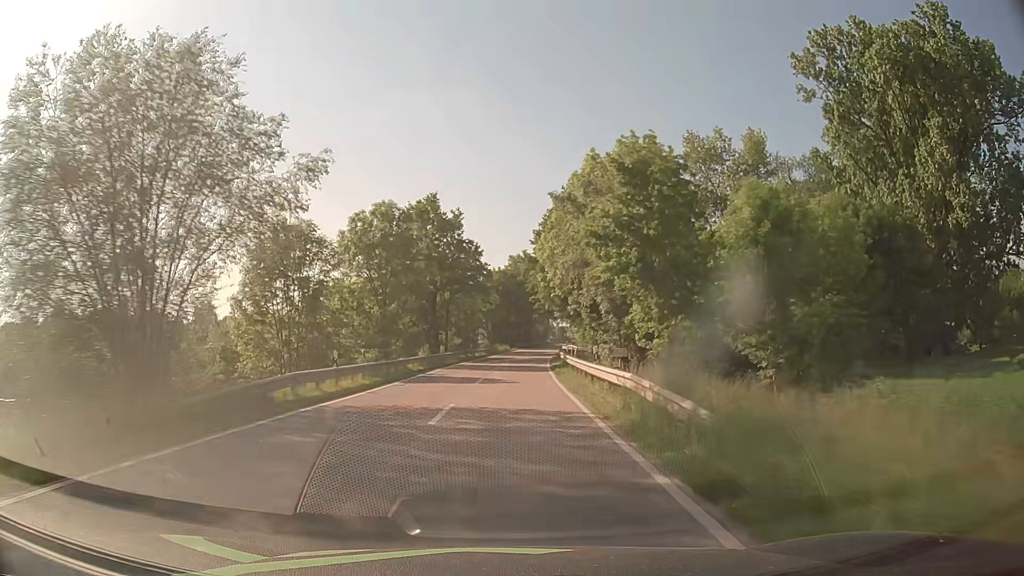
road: tertiary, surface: asphalt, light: Day
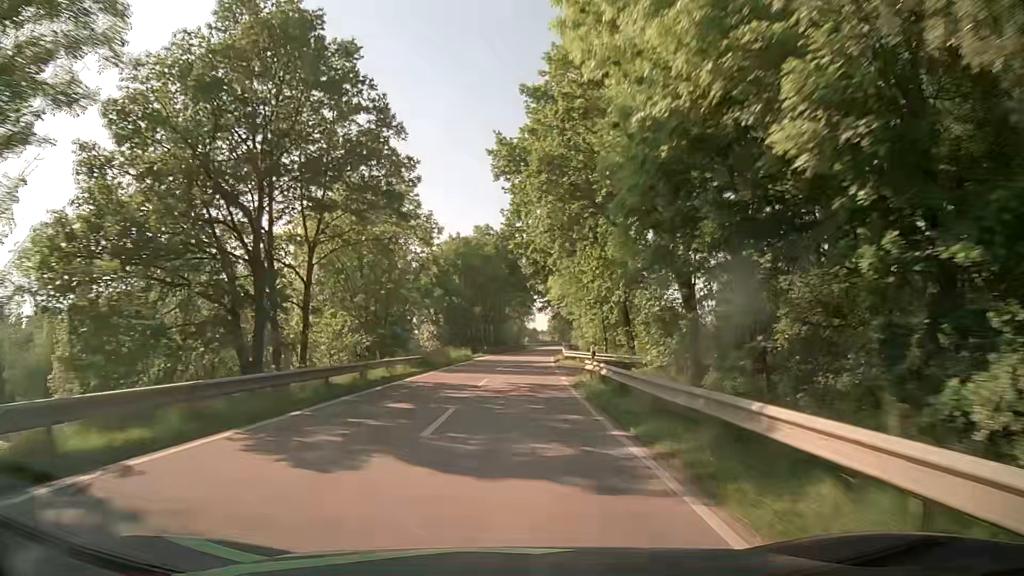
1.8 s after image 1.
(+0.8, +37.5) m; +3°
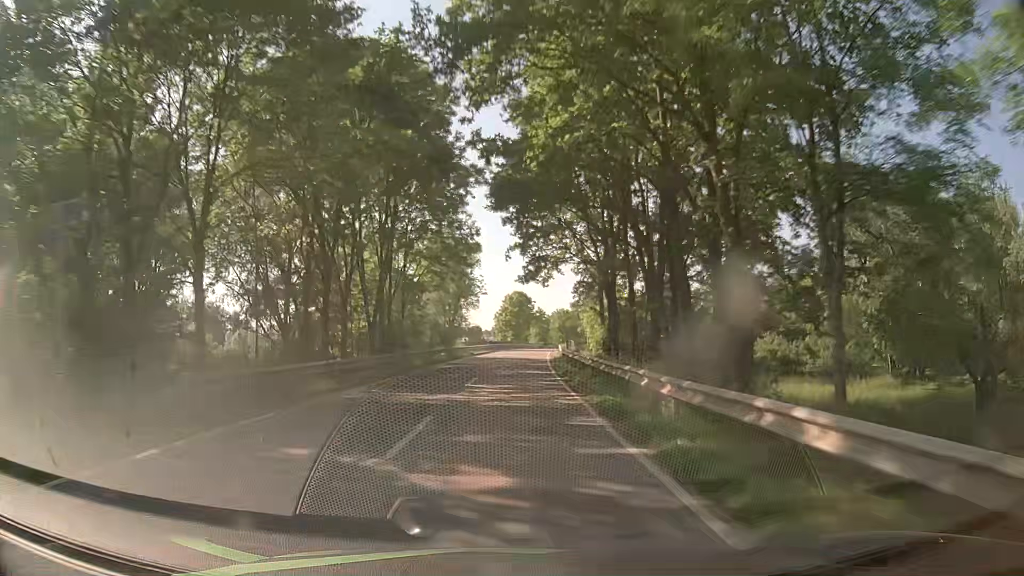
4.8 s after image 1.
(+2.7, +62.3) m; +5°
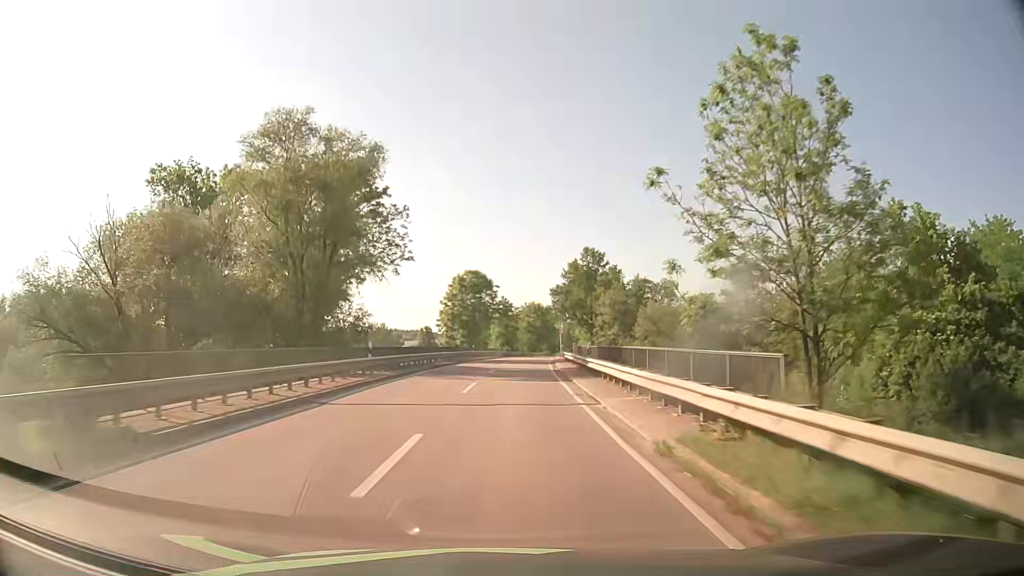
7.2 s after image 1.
(+1.7, +49.9) m; +4°
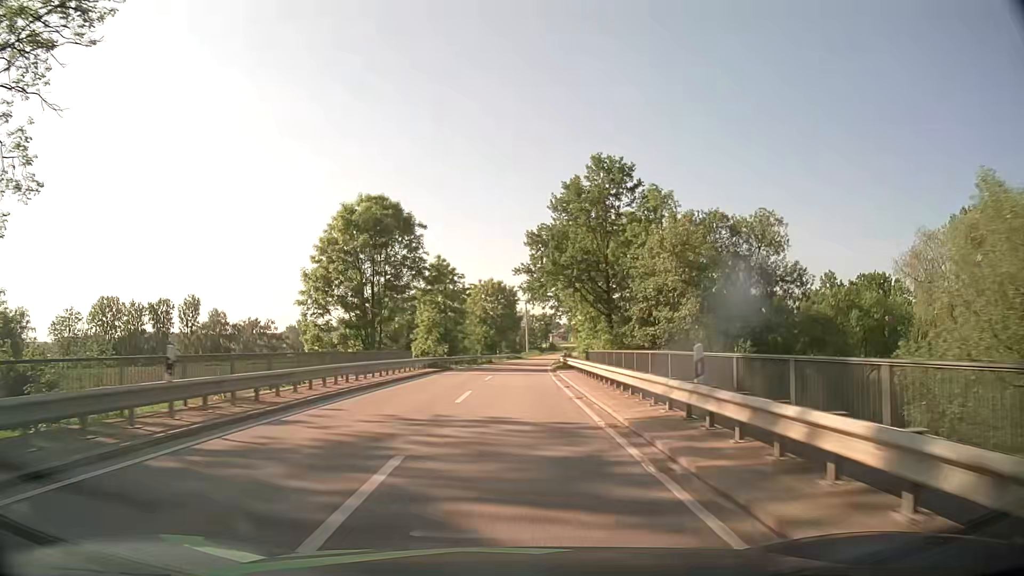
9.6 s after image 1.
(+1.7, +49.9) m; +4°
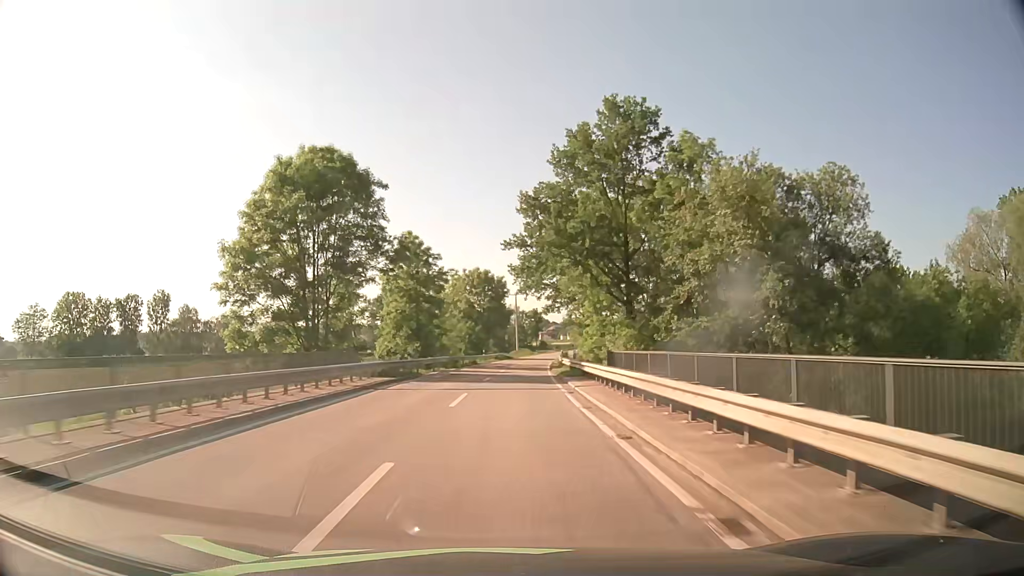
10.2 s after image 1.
(+0.1, +12.5) m; +1°
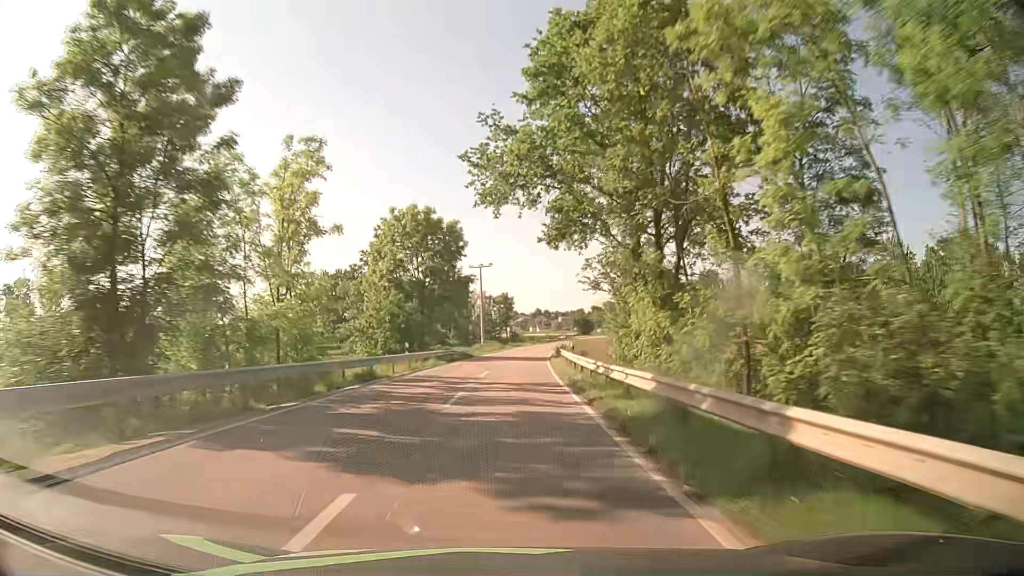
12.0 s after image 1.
(+0.9, +37.7) m; +2°
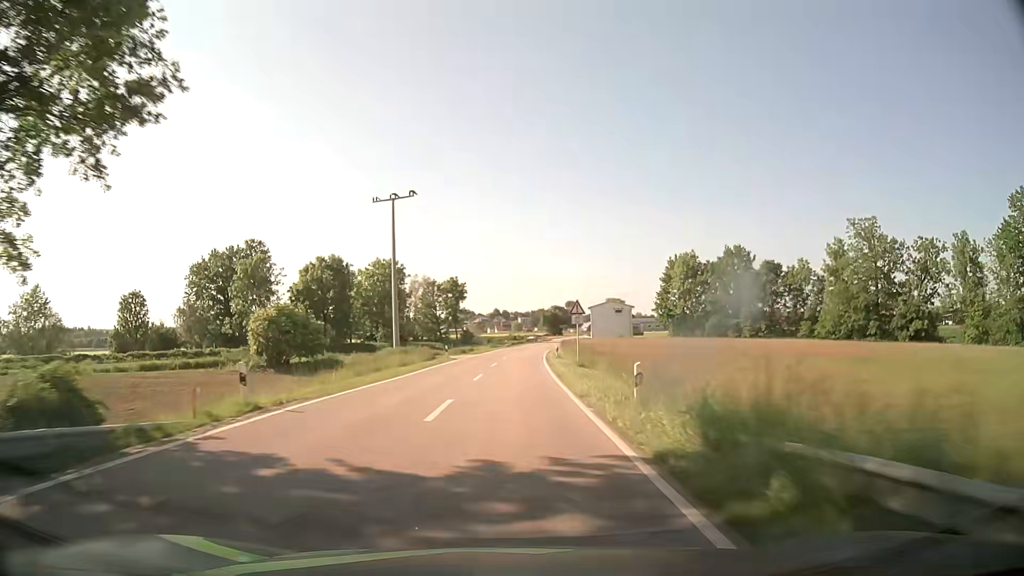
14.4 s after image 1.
(+2.0, +50.5) m; +4°
(0, +10) (0, +20) (0, +30) (+1, +40) (+1, +50) (+2, +60) (+3, +70) (+4, +80) (+5, +90) (+6, +100) m
